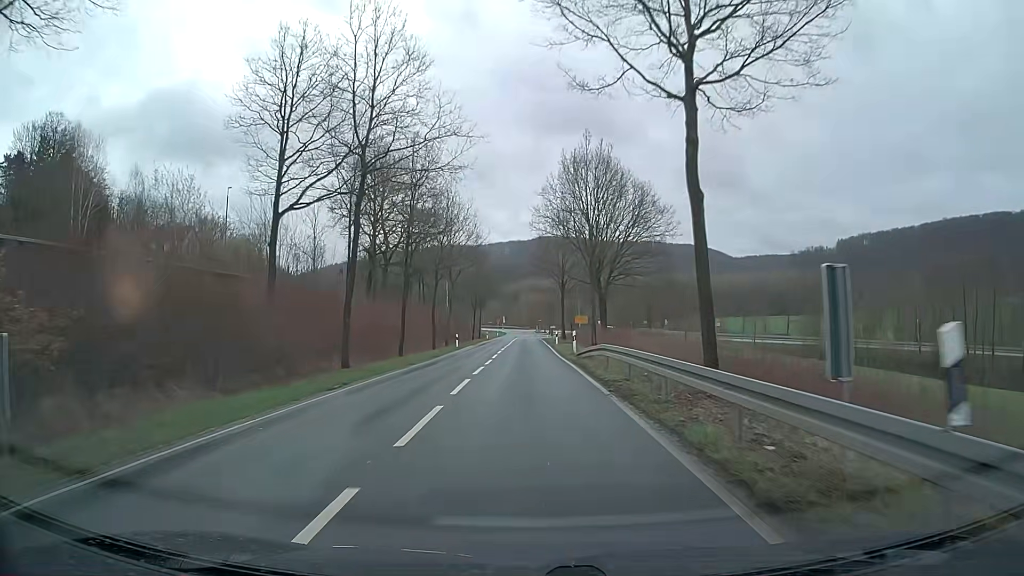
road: tertiary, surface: asphalt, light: Day
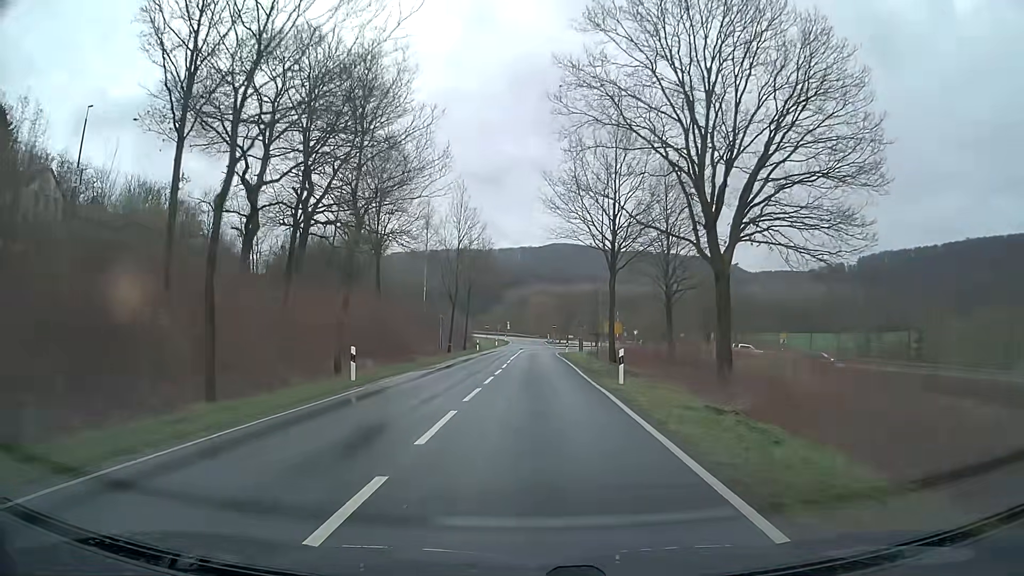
(-0.2, +34.2) m; -1°
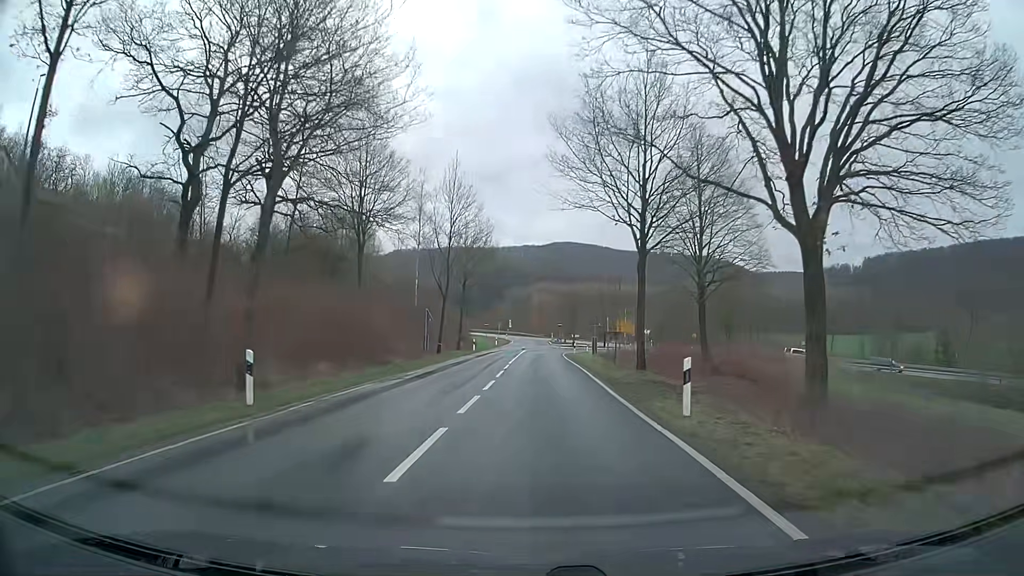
(0.0, +8.0) m; 0°
(0, +10) (0, +20) (0, +30) (0, +40) (0, +50) (+1, +60) (+2, +70) (+6, +79) (+12, +87) (+22, +90) m
